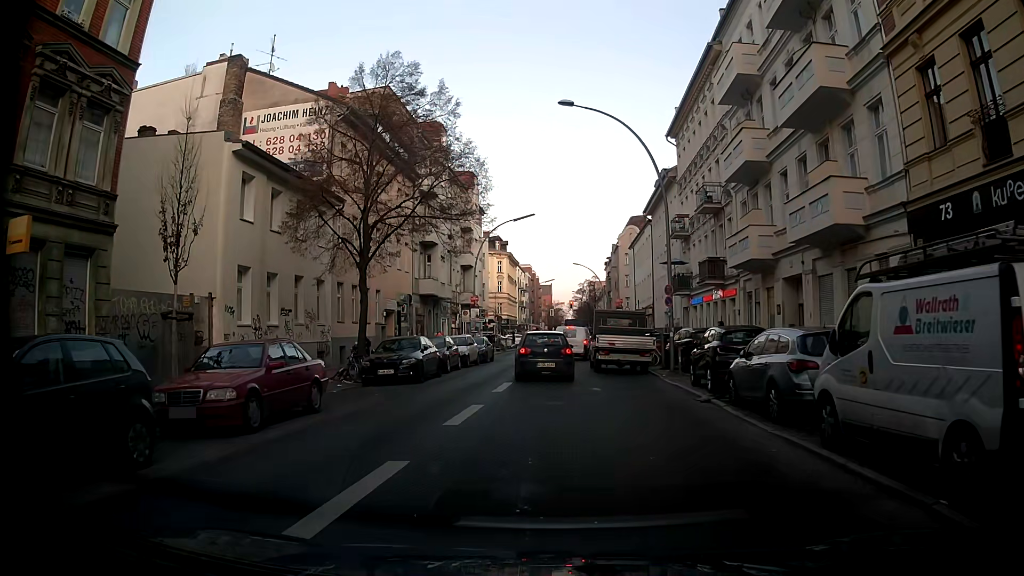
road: tertiary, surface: asphalt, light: Day
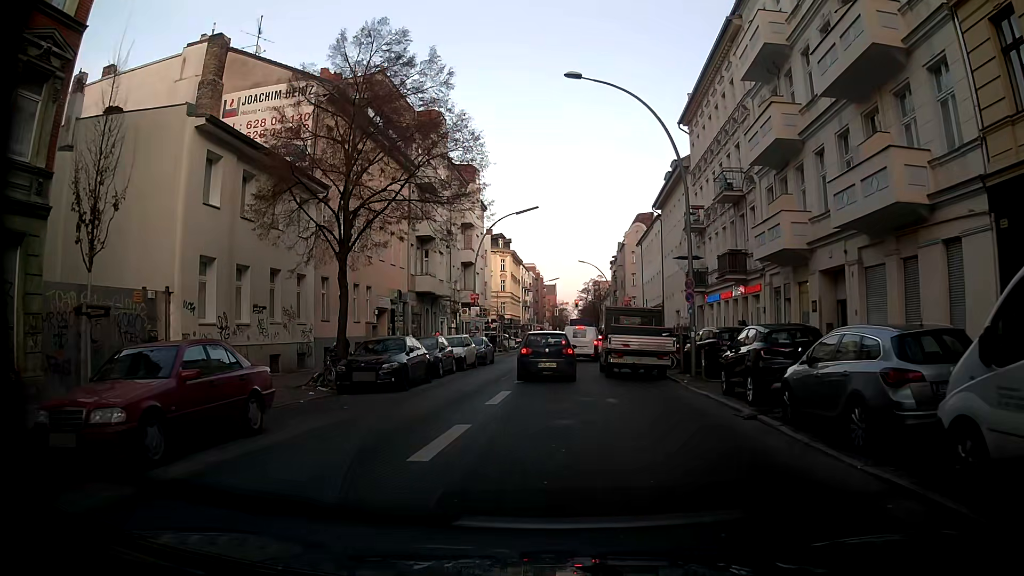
(-0.1, +3.0) m; -3°
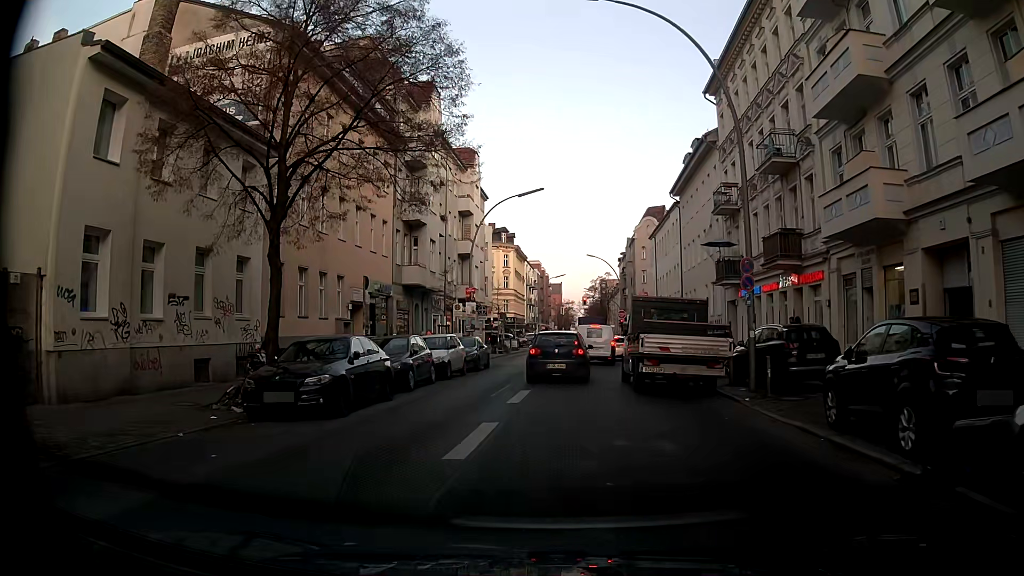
(-0.1, +5.9) m; 0°
